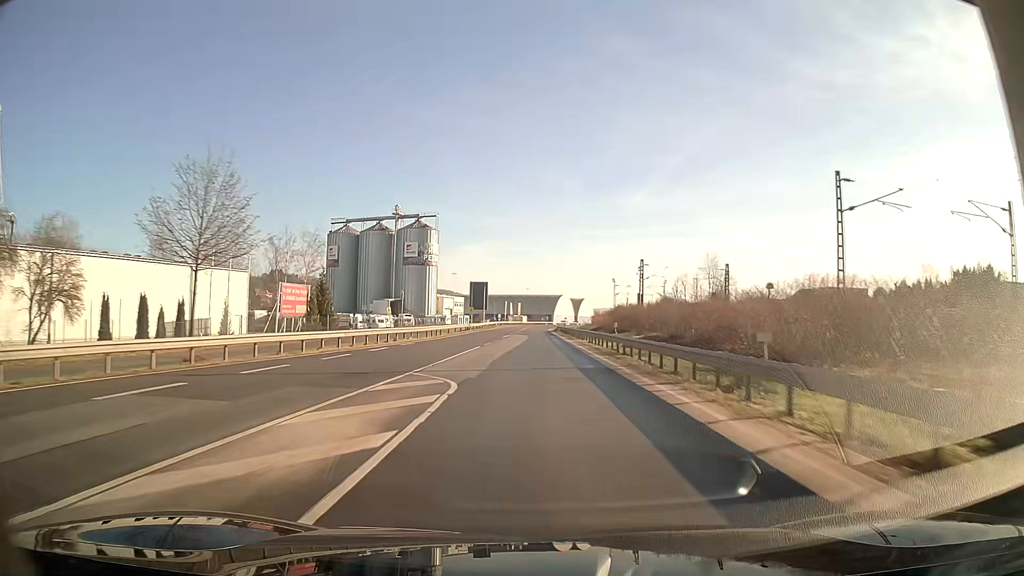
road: primary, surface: asphalt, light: Day
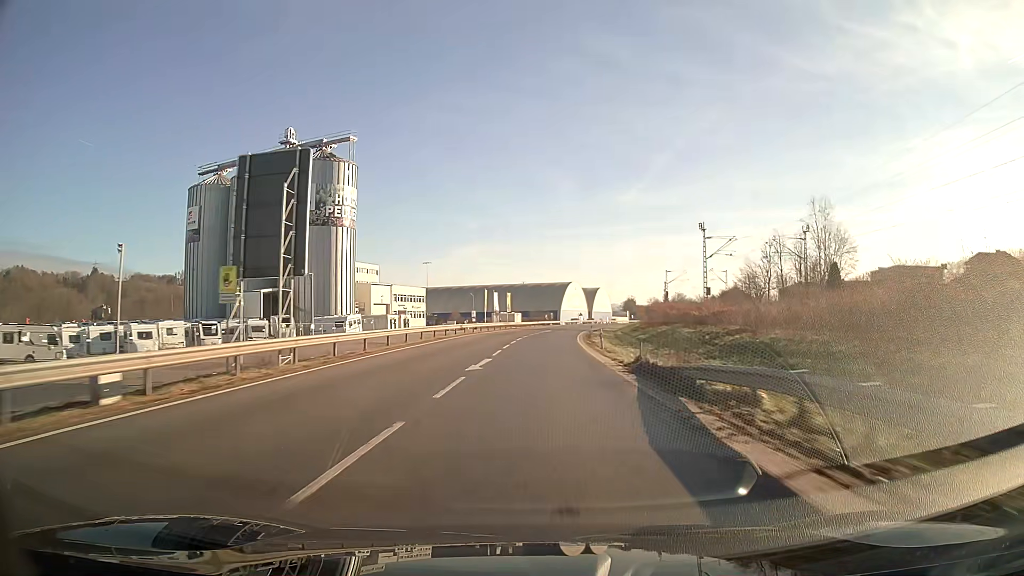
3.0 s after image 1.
(+0.8, +79.7) m; +1°
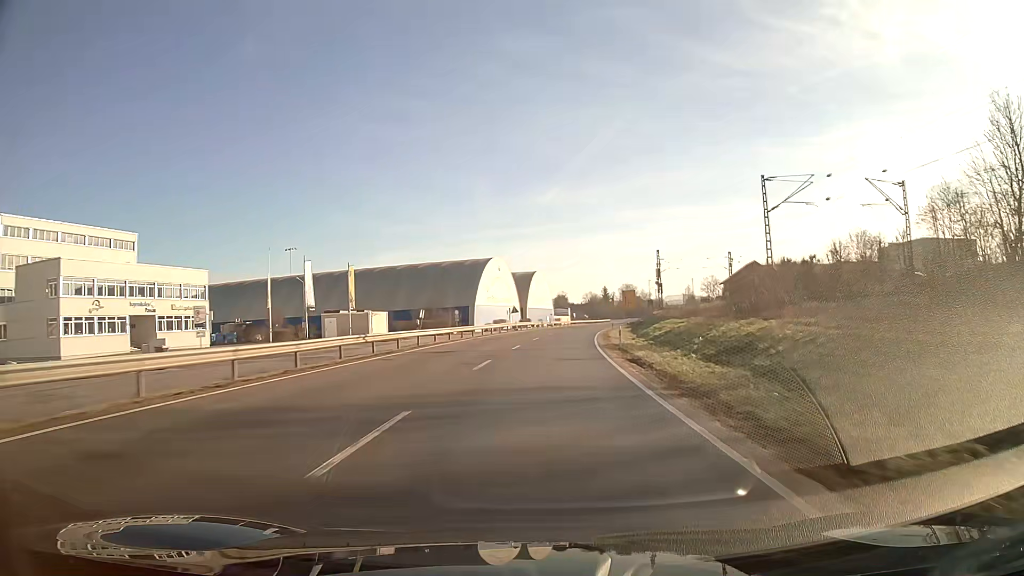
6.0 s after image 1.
(+4.6, +79.6) m; +7°
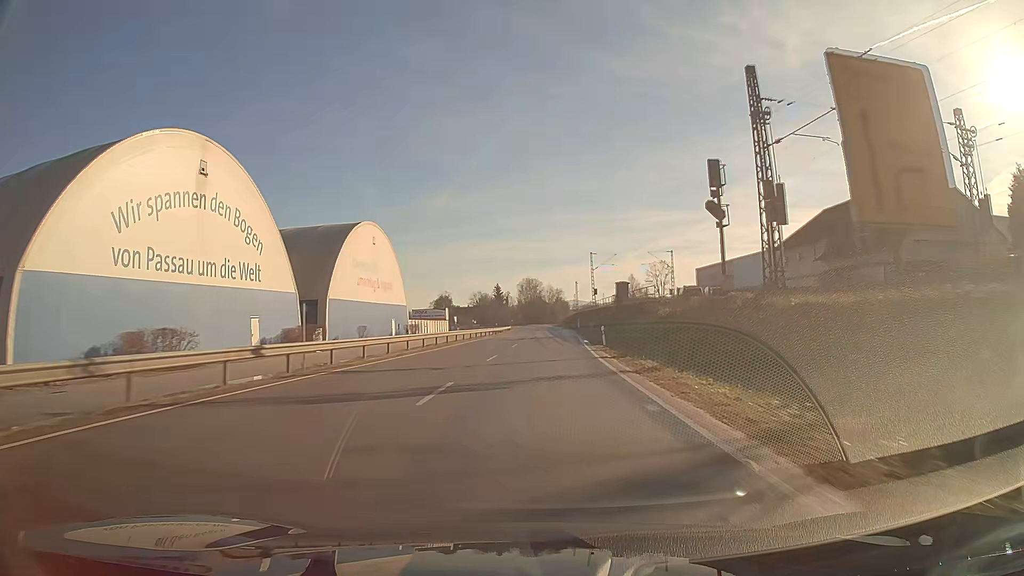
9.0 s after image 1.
(+6.5, +79.4) m; +9°
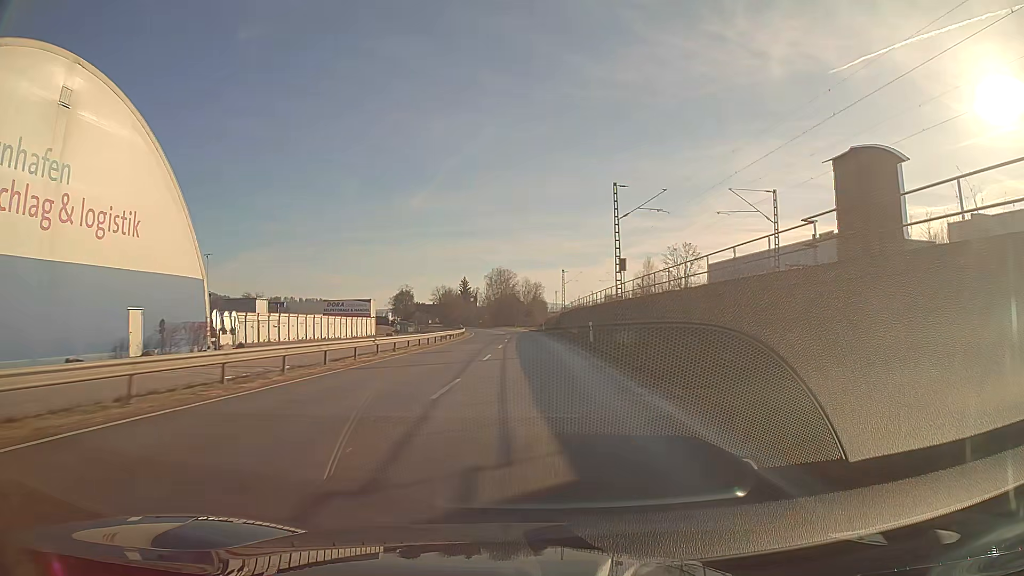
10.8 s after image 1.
(+0.9, +47.9) m; +1°
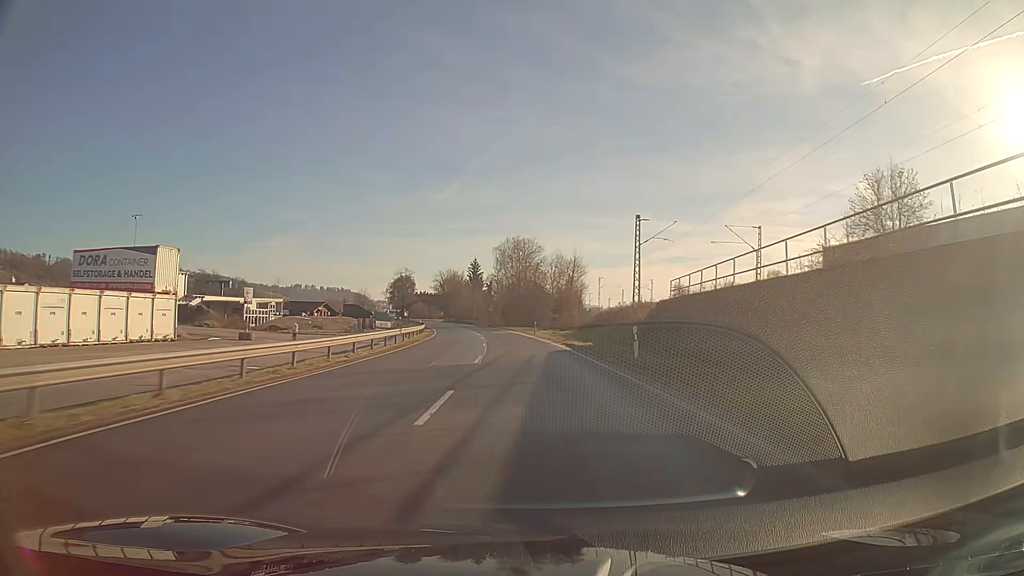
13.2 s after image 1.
(-1.1, +63.8) m; -3°
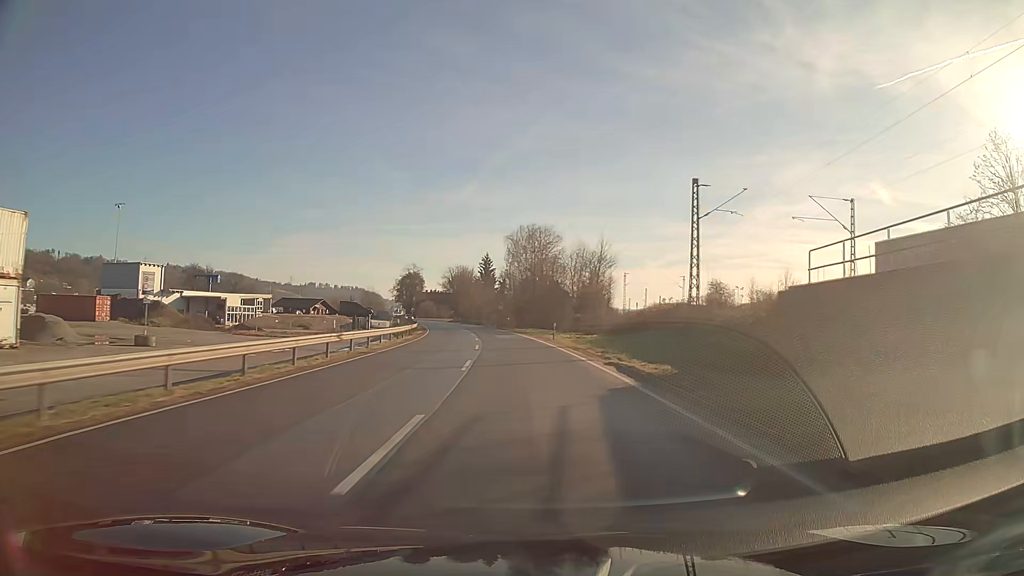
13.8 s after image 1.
(-0.2, +16.0) m; -1°
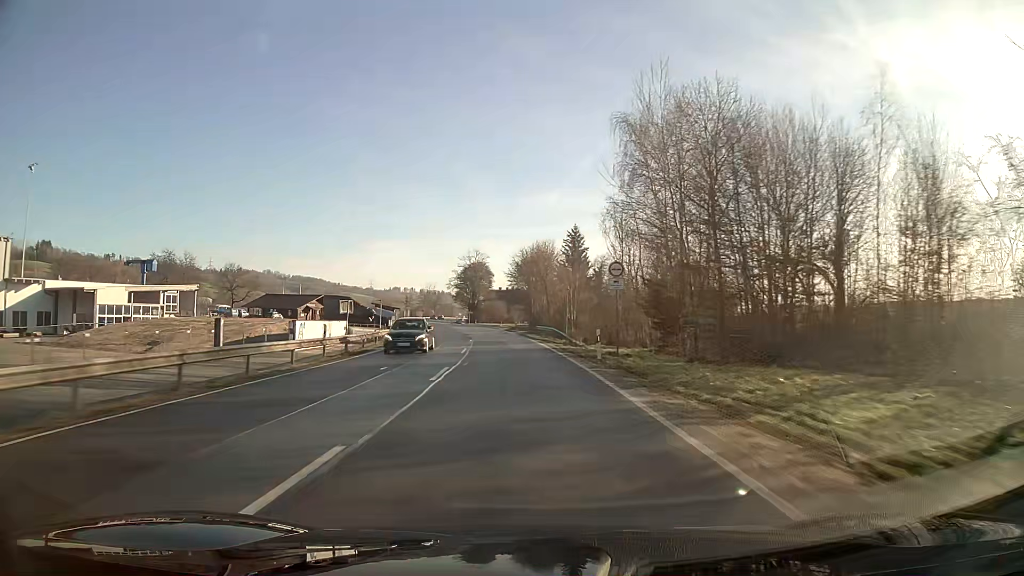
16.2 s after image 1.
(-4.2, +63.6) m; -8°
(0, +10) (0, +20) (-1, +30) (-2, +40) (-3, +50) (-4, +60) (-5, +70) (-6, +80) (-8, +90) (-9, +99) m
